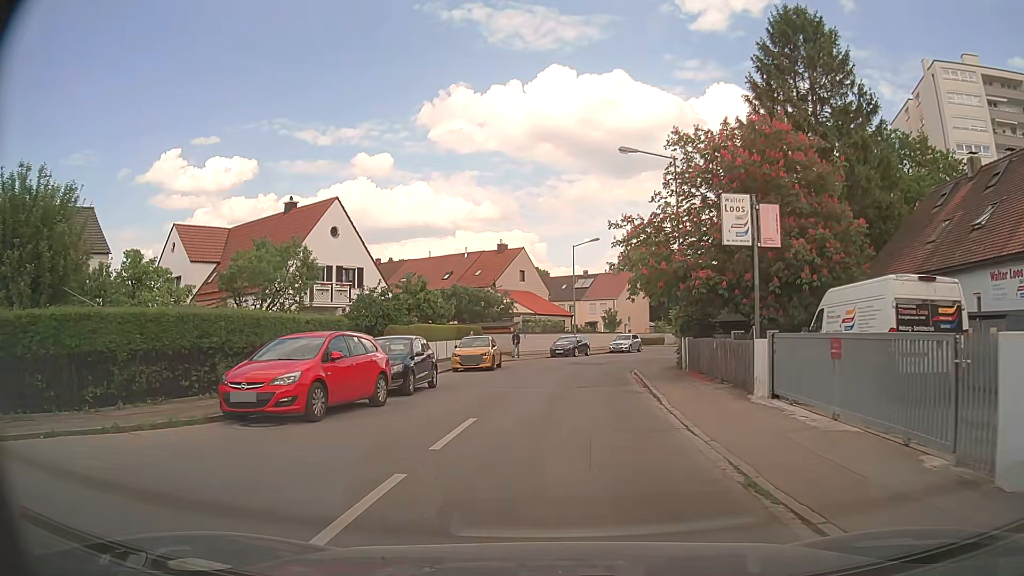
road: unclassified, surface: asphalt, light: Day
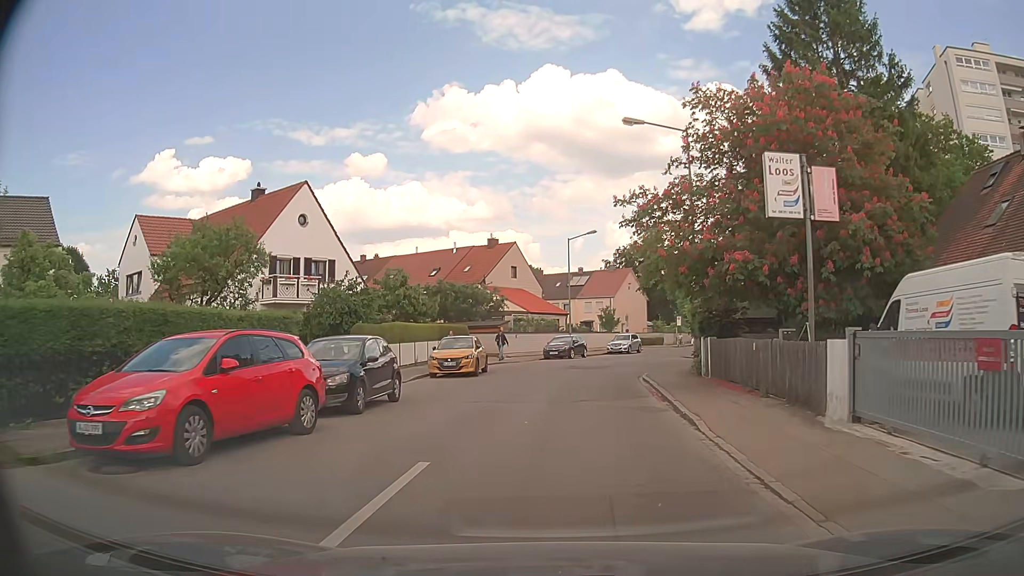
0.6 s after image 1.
(0.0, +4.0) m; +1°
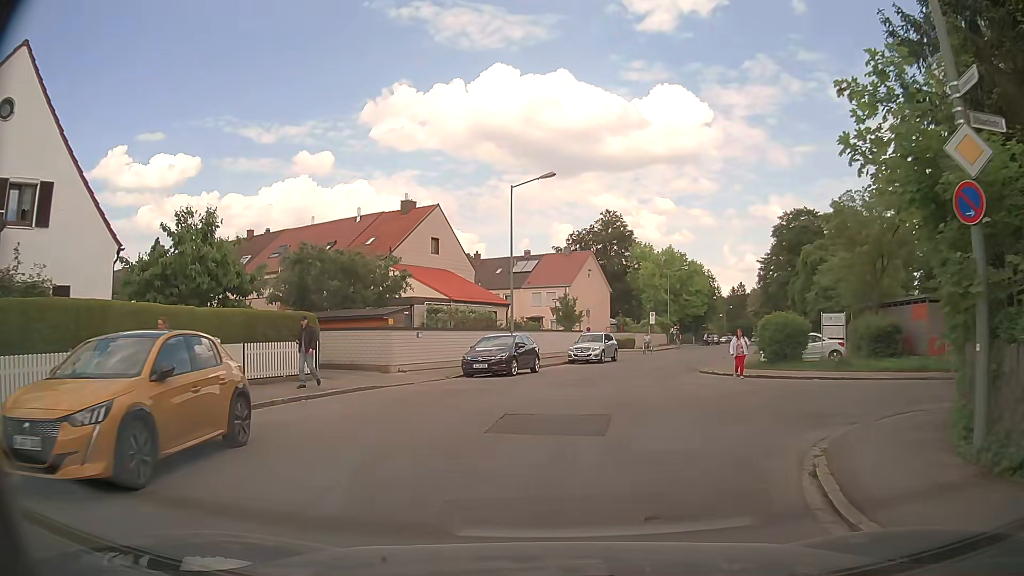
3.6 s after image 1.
(+0.5, +18.5) m; +3°
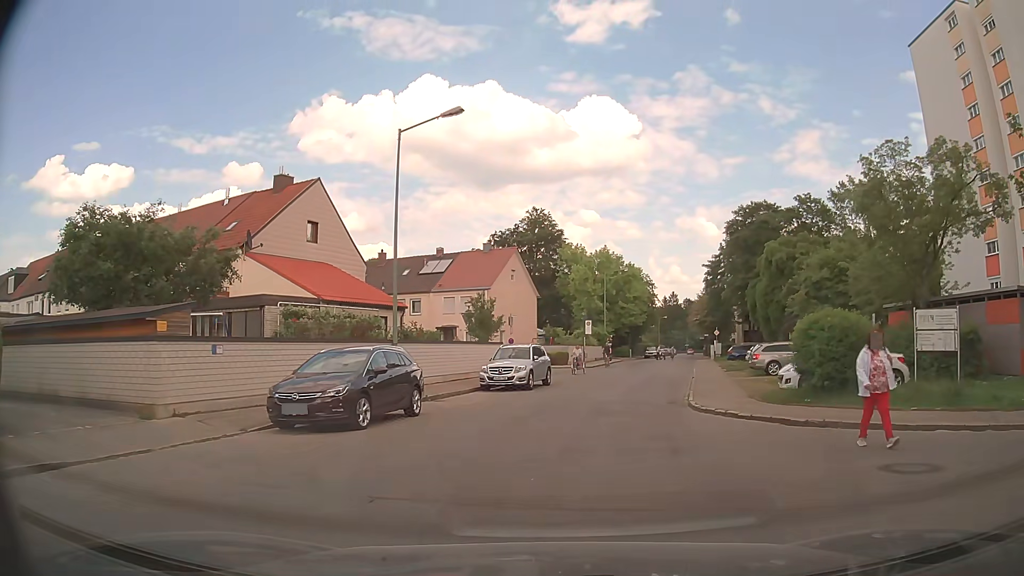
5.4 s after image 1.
(+0.8, +11.2) m; +7°
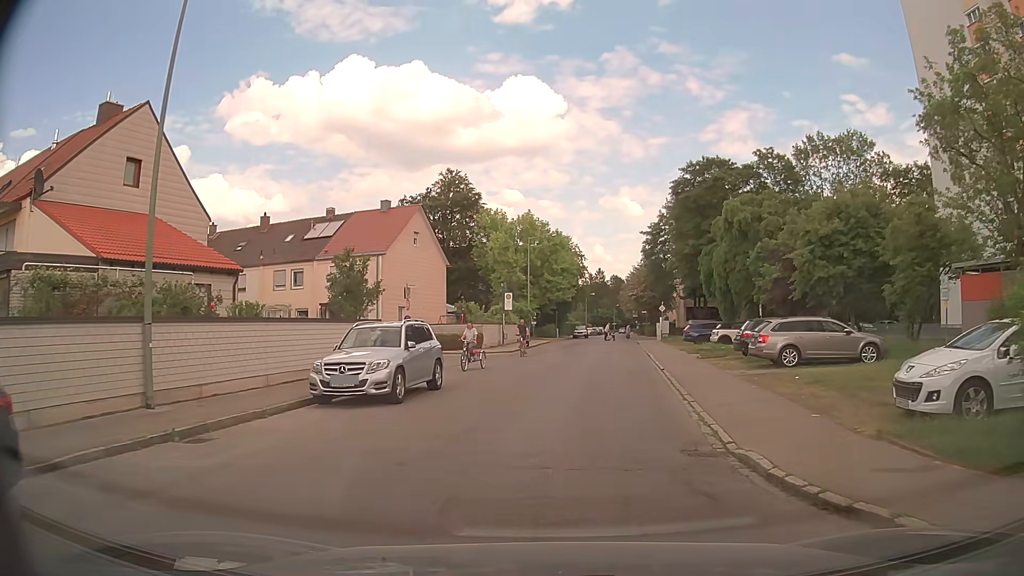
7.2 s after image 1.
(+0.8, +10.8) m; +7°
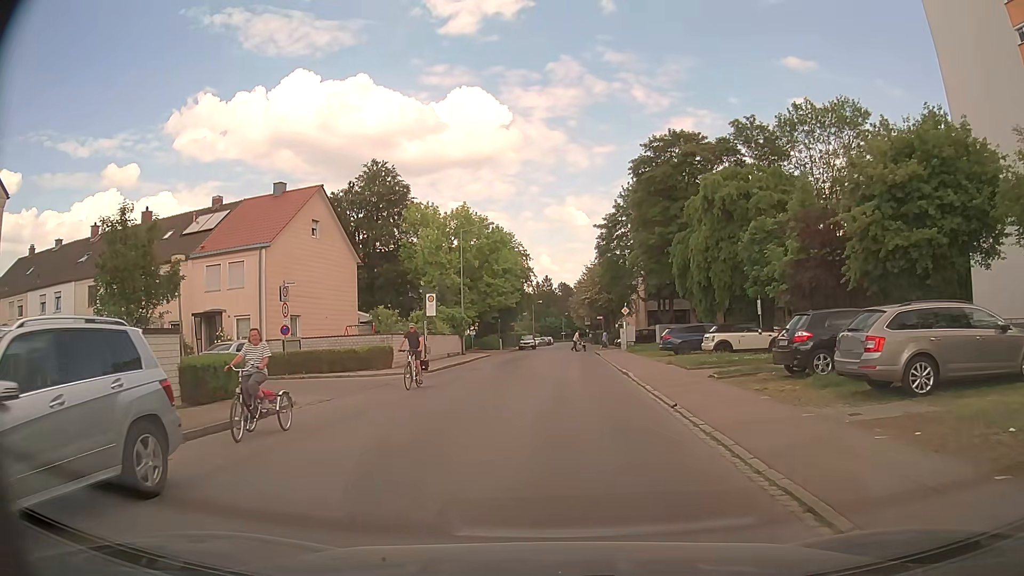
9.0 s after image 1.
(+0.5, +10.3) m; +4°
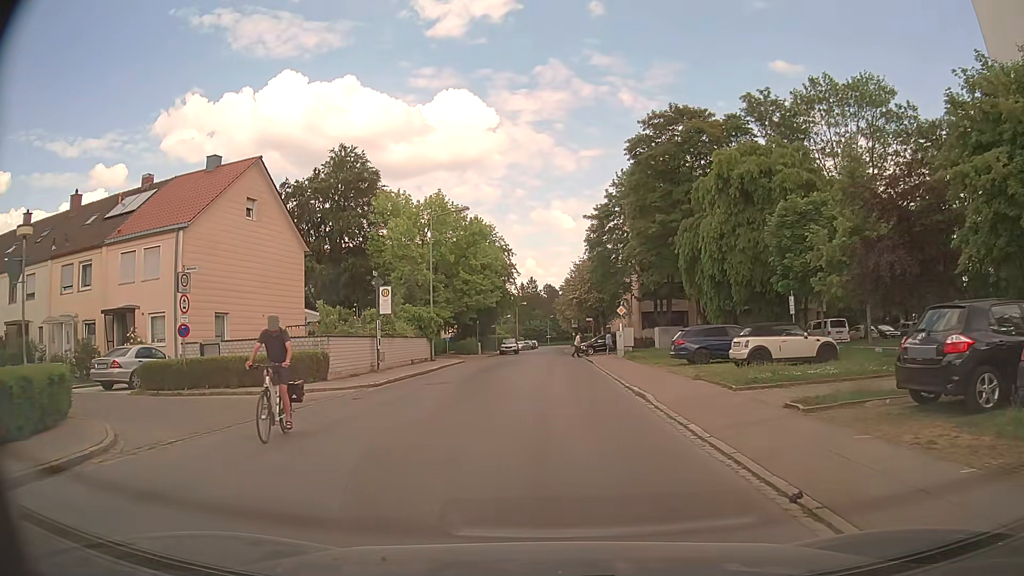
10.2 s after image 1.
(+0.1, +6.8) m; +1°
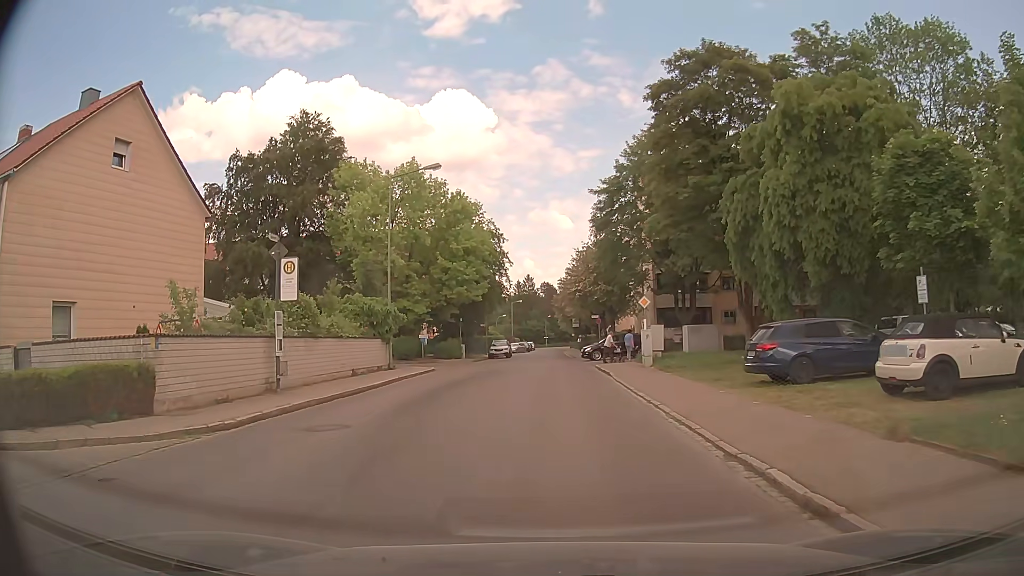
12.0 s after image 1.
(+0.1, +10.6) m; +1°
(0, +10) (0, +20) (0, +30) (0, +40) (0, +50) (0, +60) (0, +70) (0, +80) (0, +90) (0, +100) m
